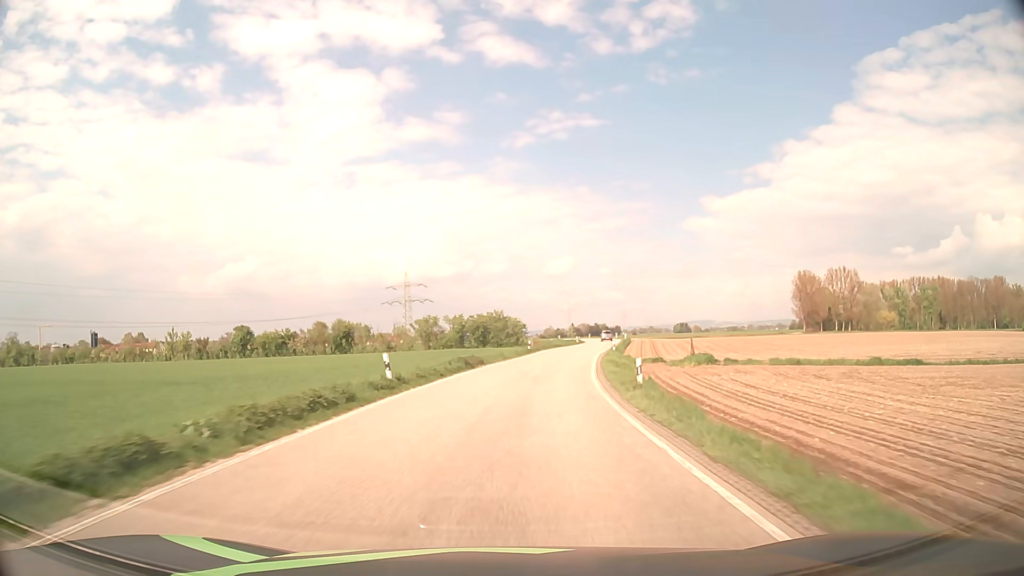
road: secondary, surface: asphalt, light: Day
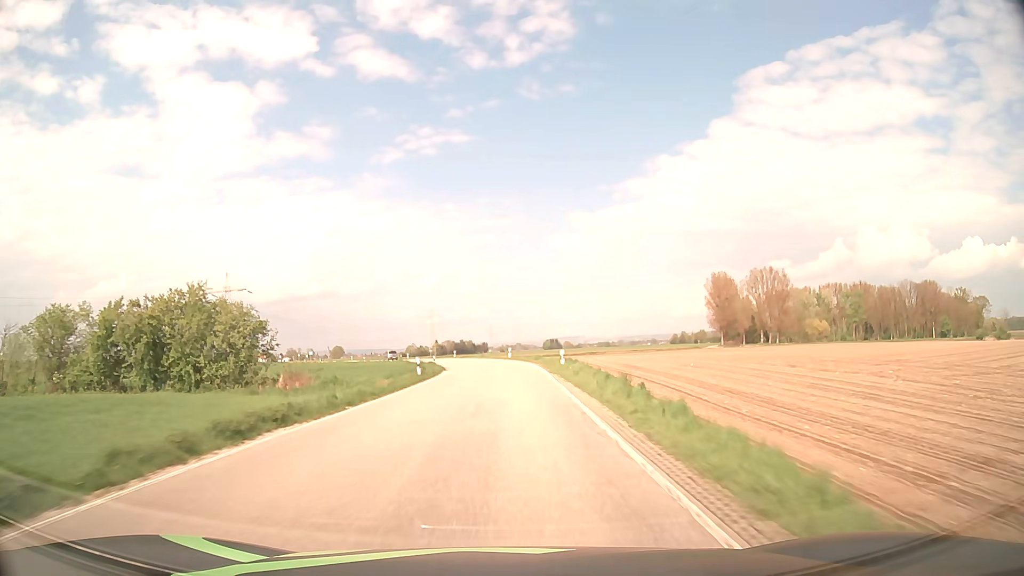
(+7.9, +62.1) m; +12°
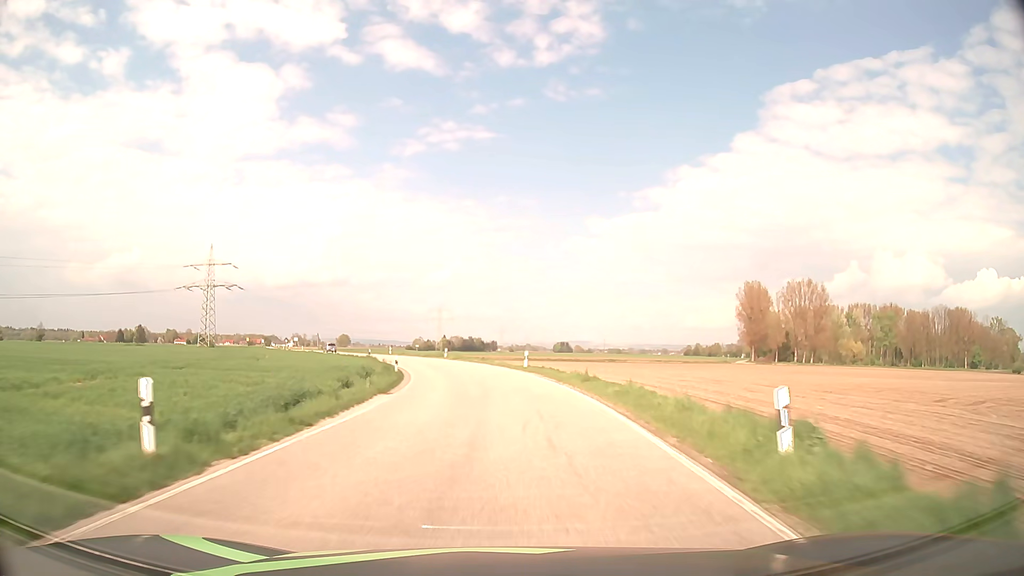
(-0.2, +25.0) m; -1°
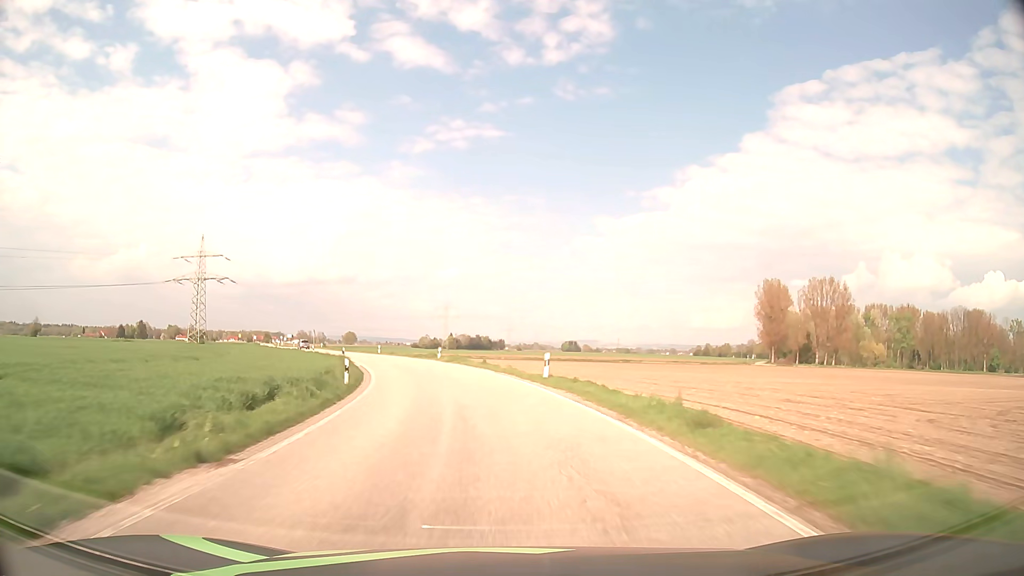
(0.0, +12.5) m; 0°
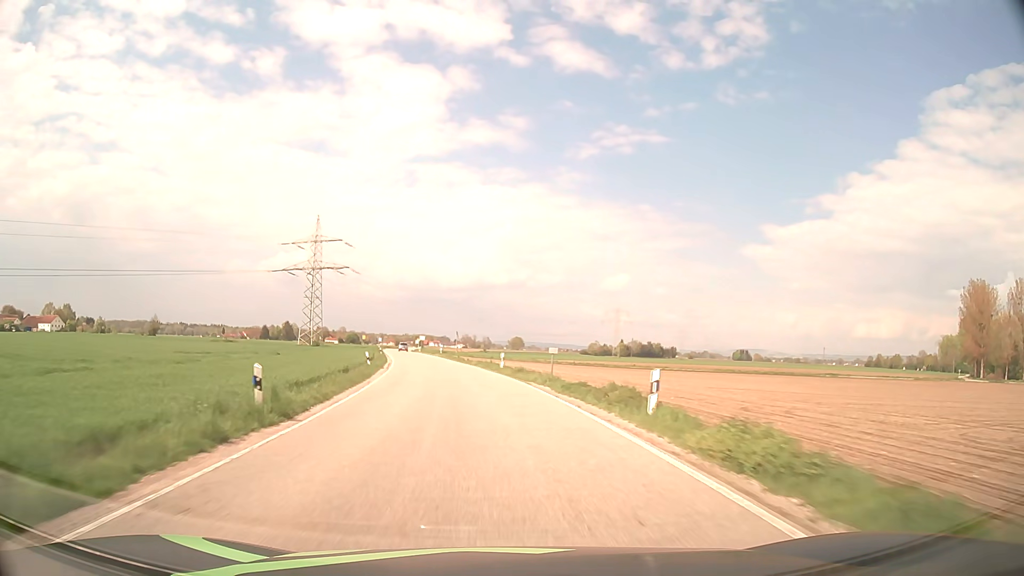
(-4.0, +37.1) m; -13°
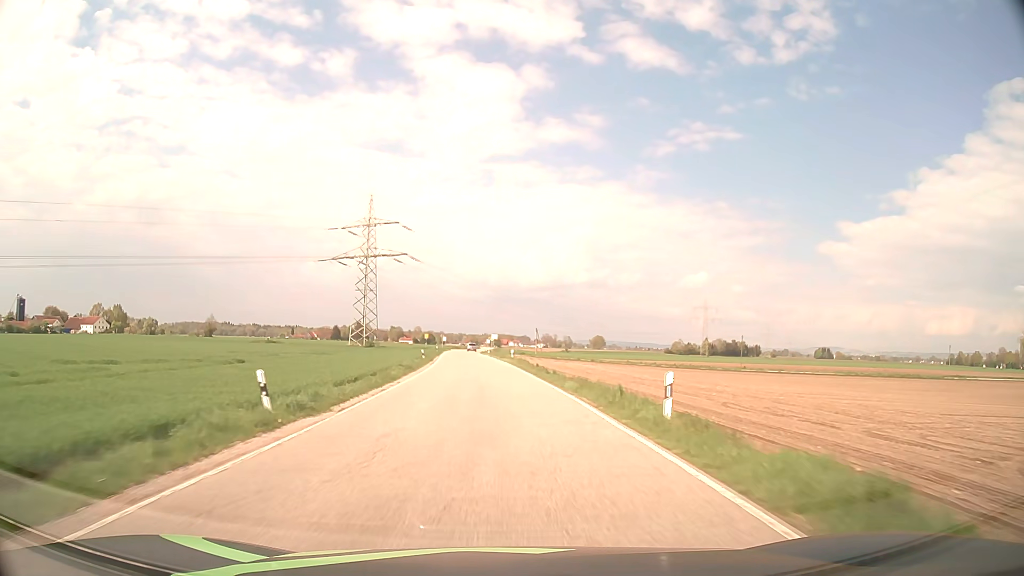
(-1.8, +24.8) m; -8°
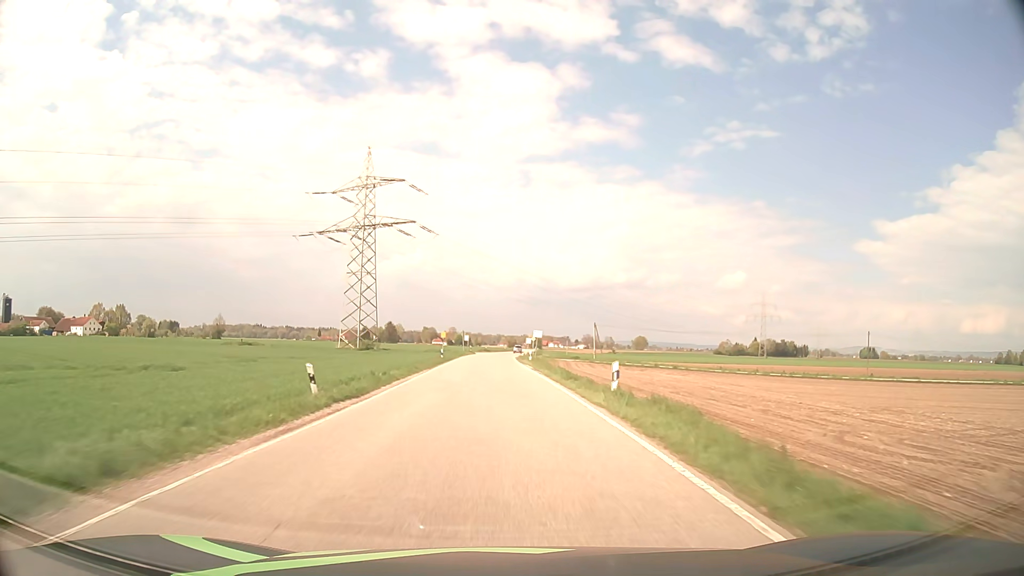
(-1.0, +37.5) m; -3°
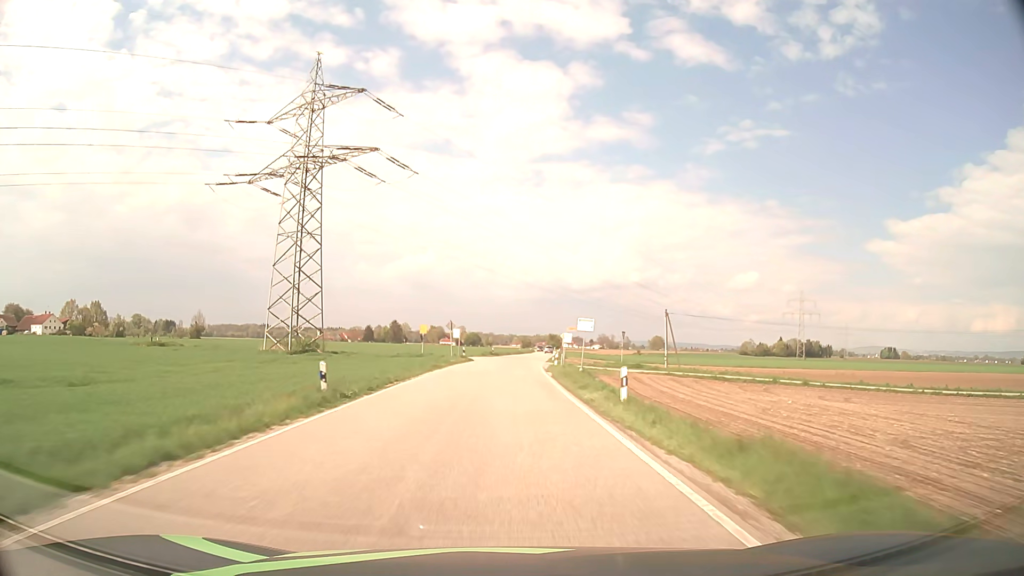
(-0.4, +37.6) m; -1°
(0, +10) (0, +20) (0, +30) (+1, +40) (+1, +50) (+2, +60) (+2, +70) (+3, +80) (+4, +90) (+5, +100) m
